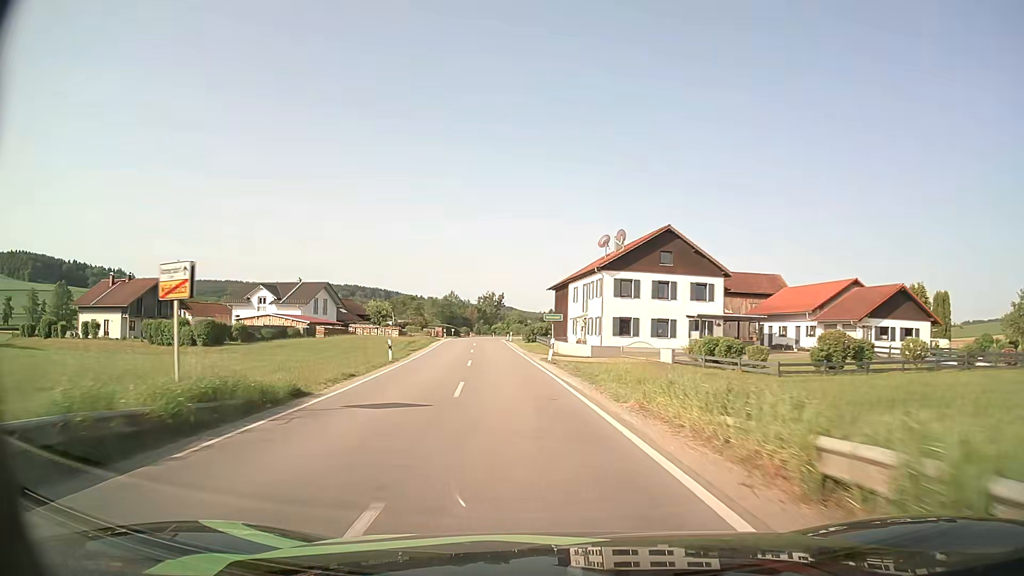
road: secondary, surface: asphalt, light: Day
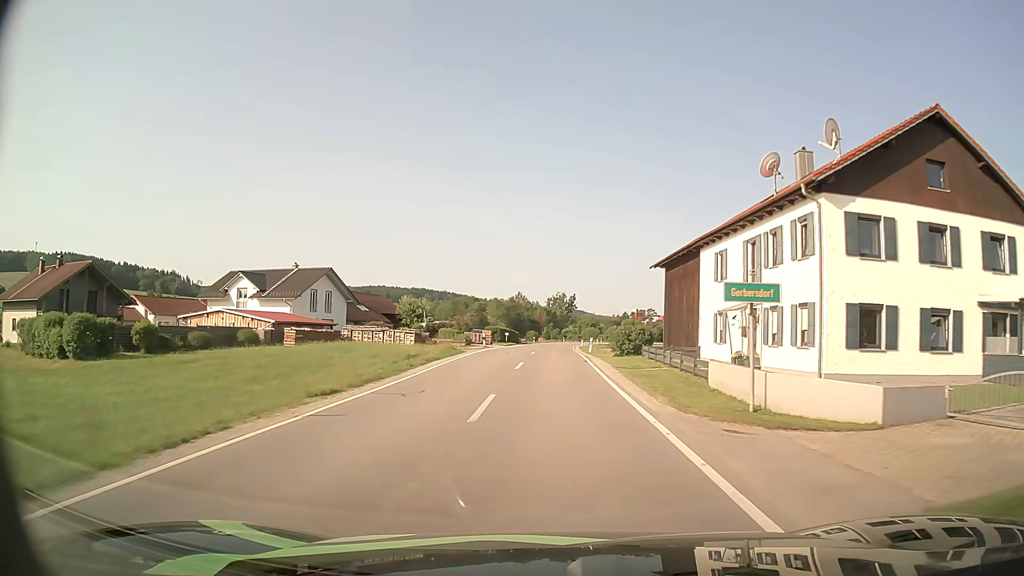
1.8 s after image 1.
(-2.2, +27.5) m; -7°
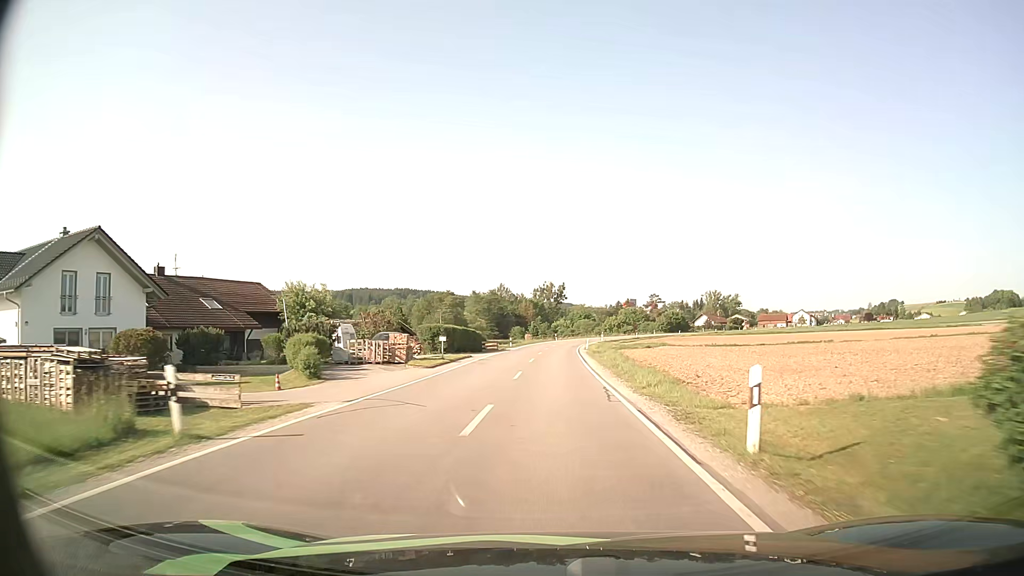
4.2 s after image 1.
(+0.3, +37.0) m; +1°
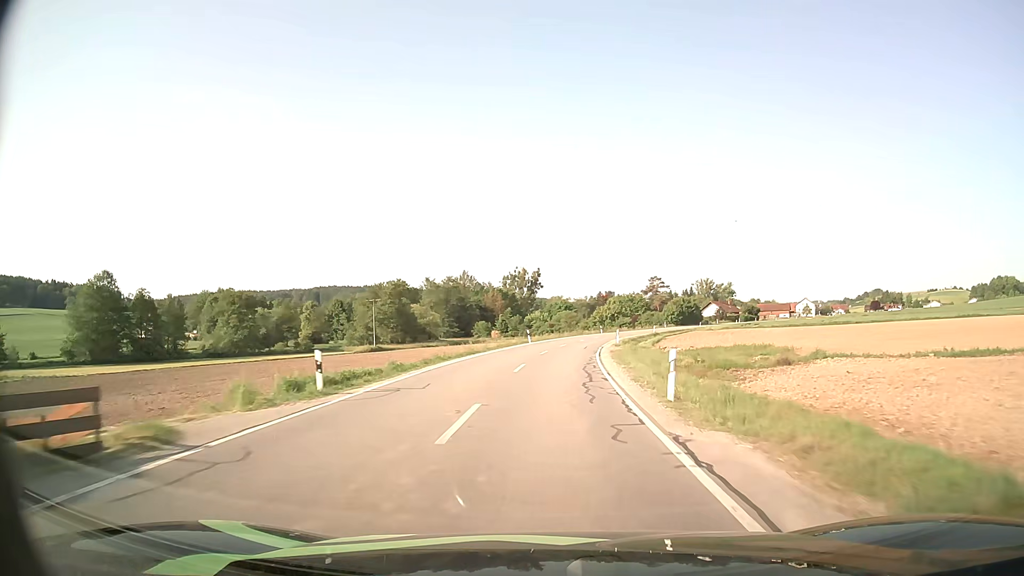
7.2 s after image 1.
(+0.5, +48.8) m; +2°
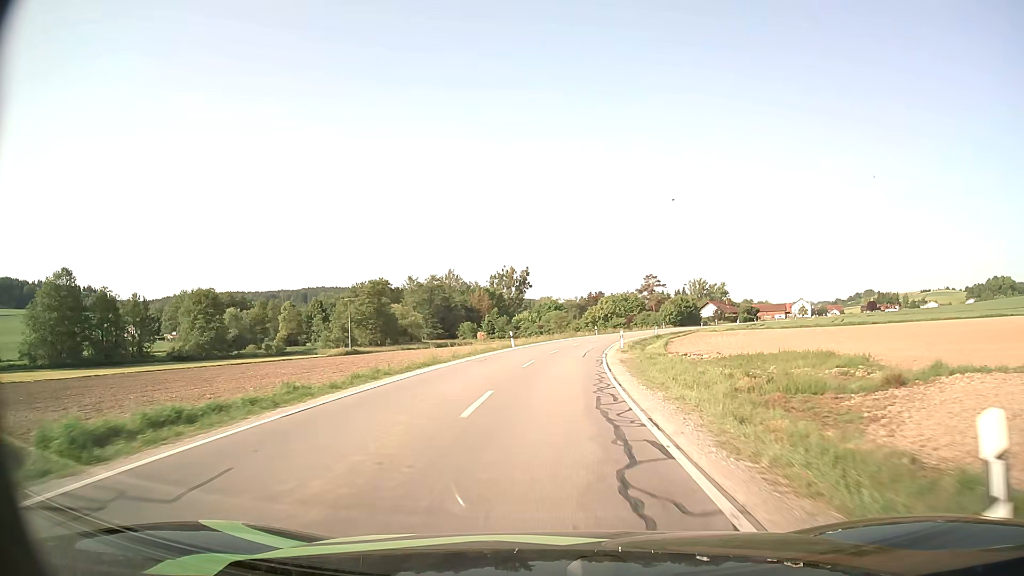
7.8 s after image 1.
(+0.1, +10.0) m; +1°
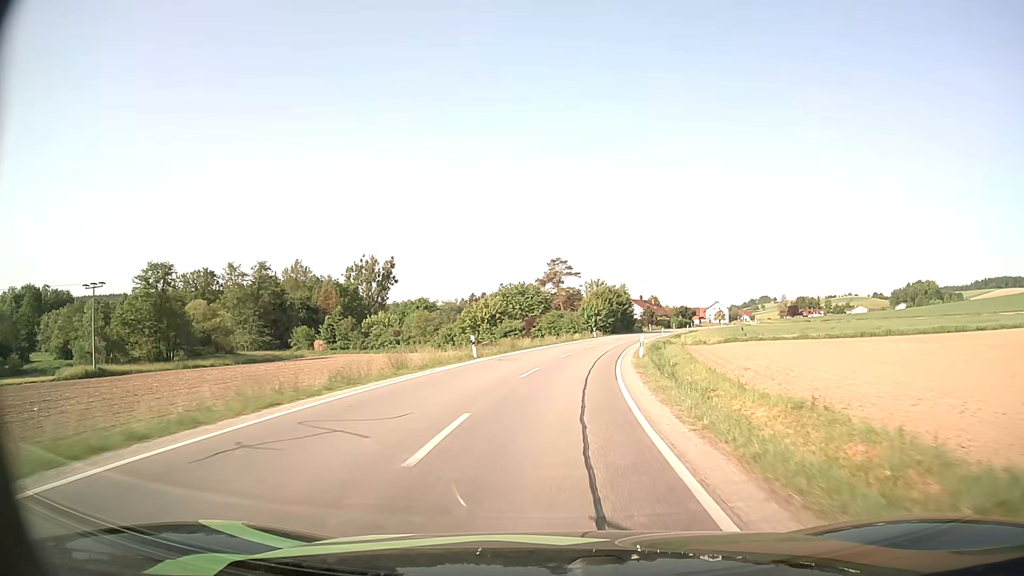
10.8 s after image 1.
(+3.4, +51.0) m; +9°
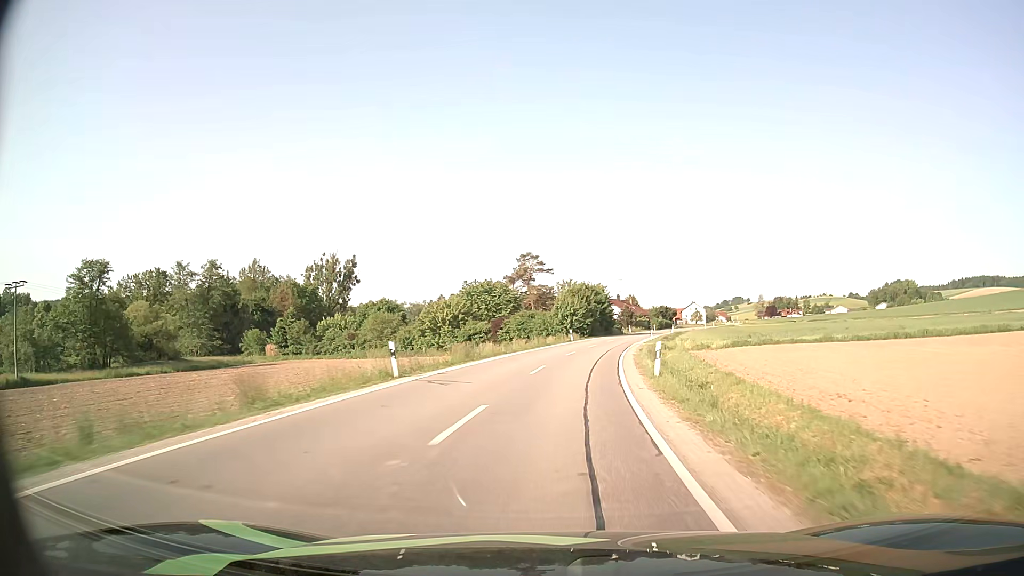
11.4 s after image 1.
(+0.2, +10.6) m; +2°
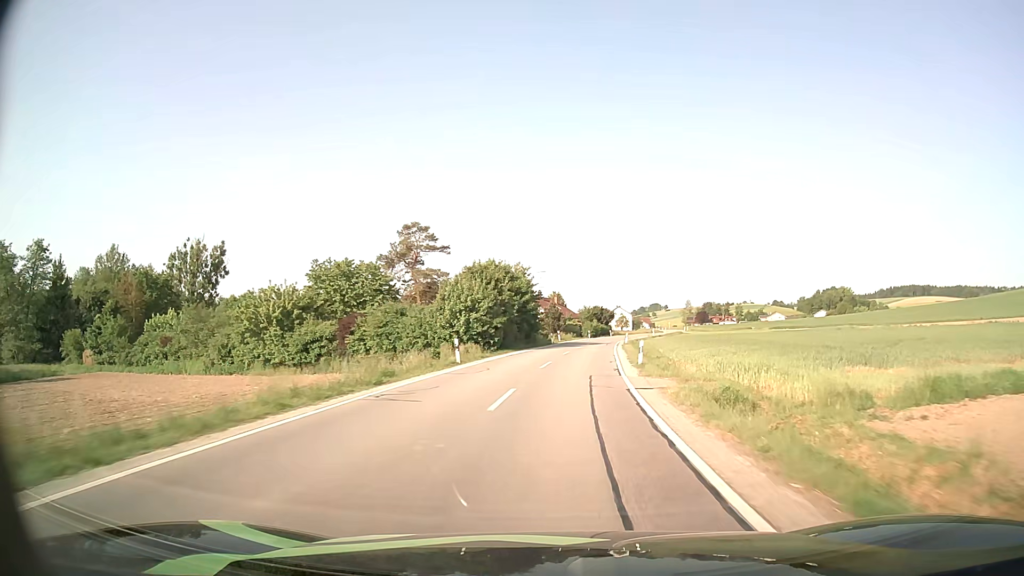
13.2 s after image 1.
(+2.0, +32.6) m; +7°
(0, +10) (+1, +20) (+1, +30) (+2, +40) (+3, +50) (+4, +60) (+6, +70) (+7, +80) (+9, +89) (+12, +99) m
